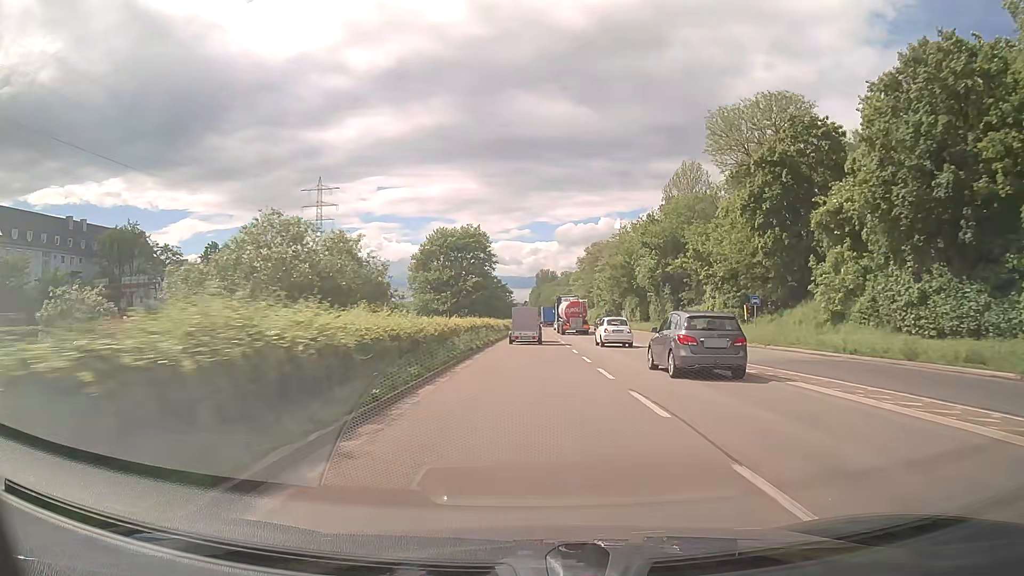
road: trunk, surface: asphalt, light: Day
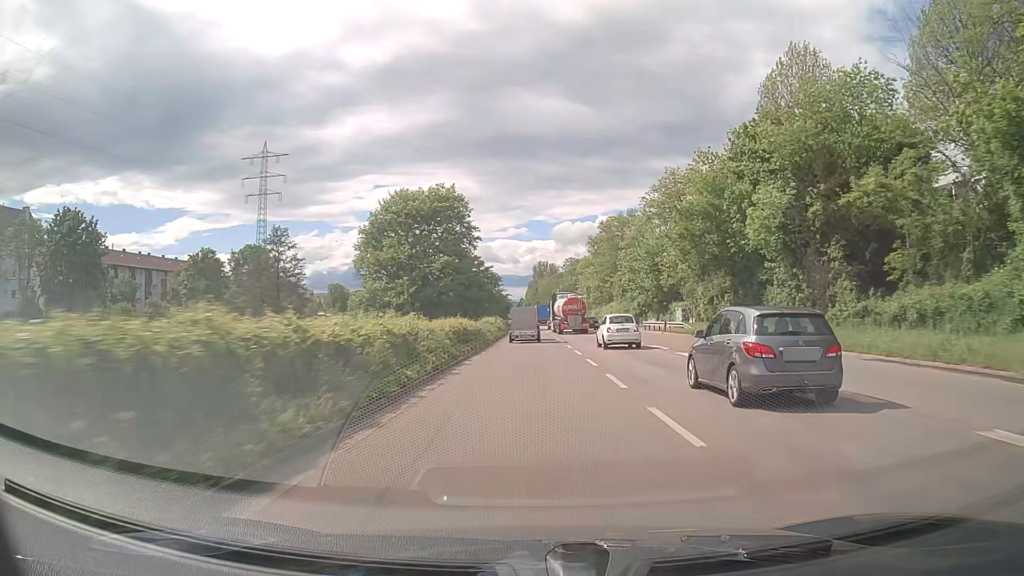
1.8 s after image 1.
(+0.1, +38.4) m; 0°
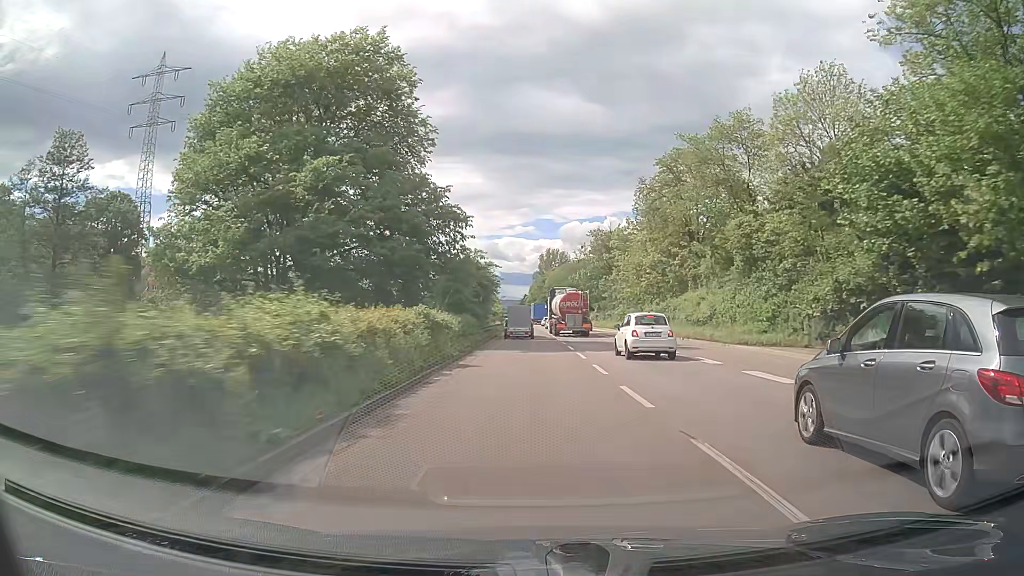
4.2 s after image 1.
(0.0, +51.3) m; 0°
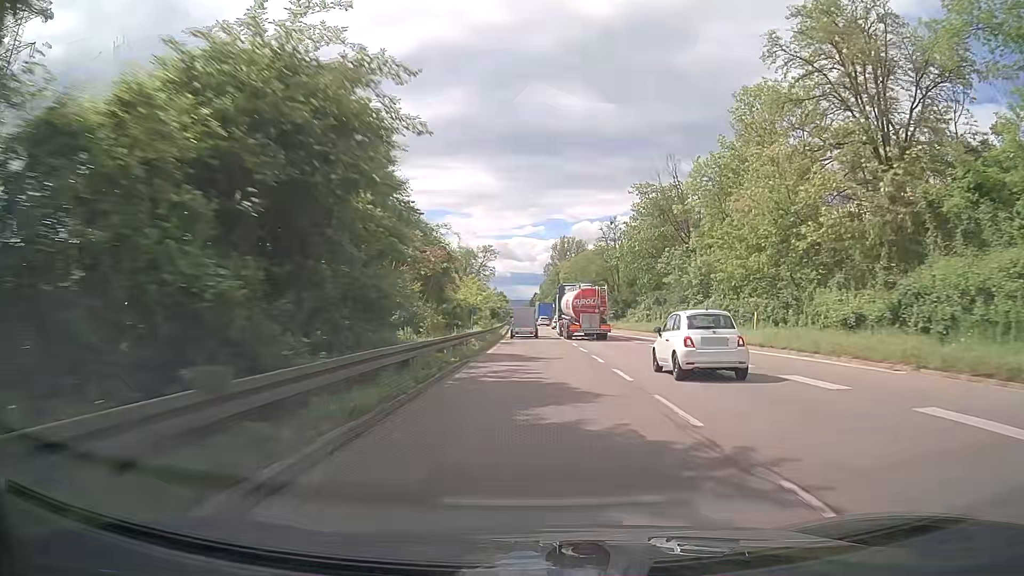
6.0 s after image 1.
(-0.2, +37.9) m; -1°
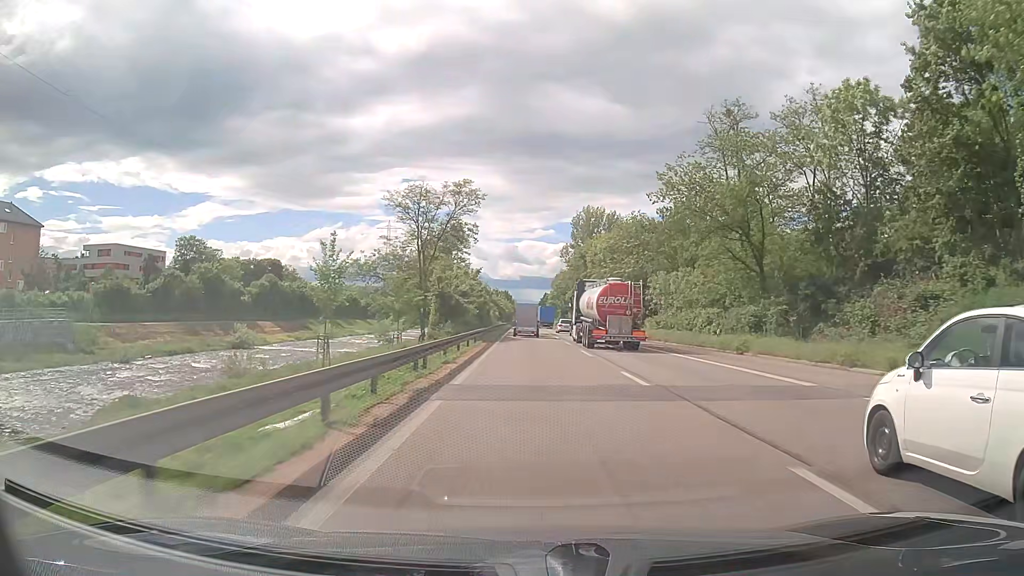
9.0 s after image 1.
(-0.4, +63.0) m; -1°
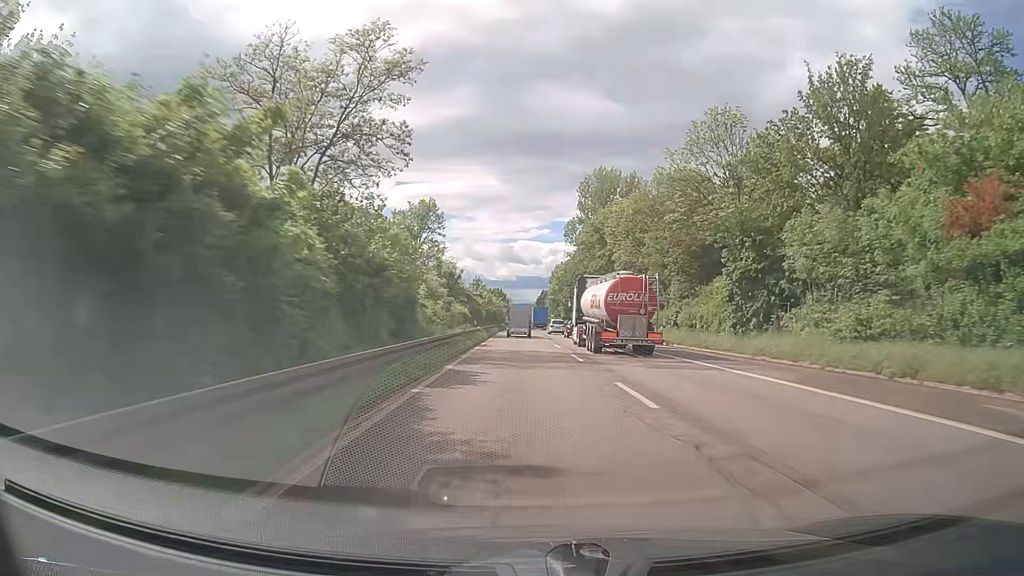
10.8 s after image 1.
(+0.1, +37.6) m; 0°
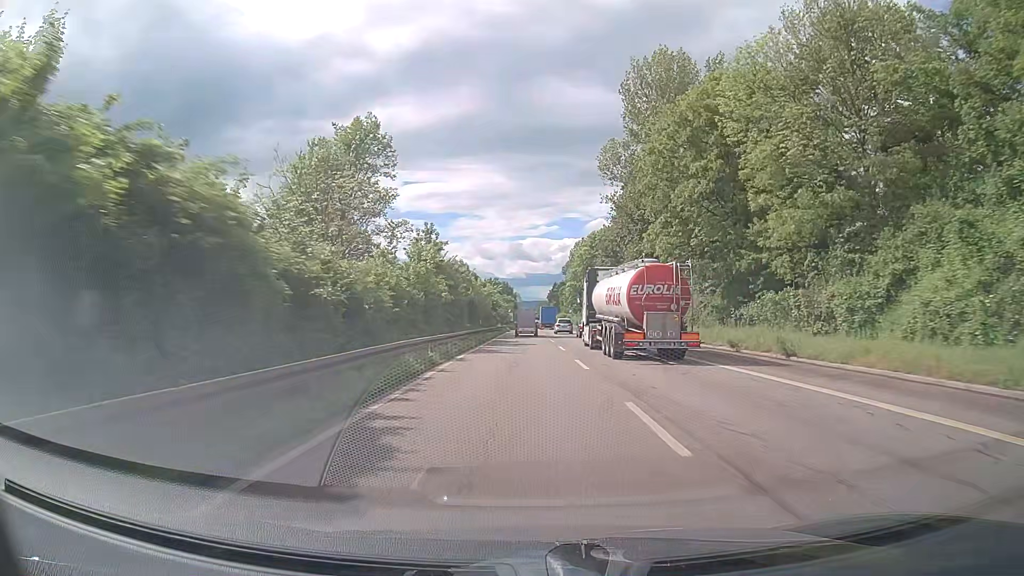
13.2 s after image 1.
(-0.2, +49.7) m; -1°
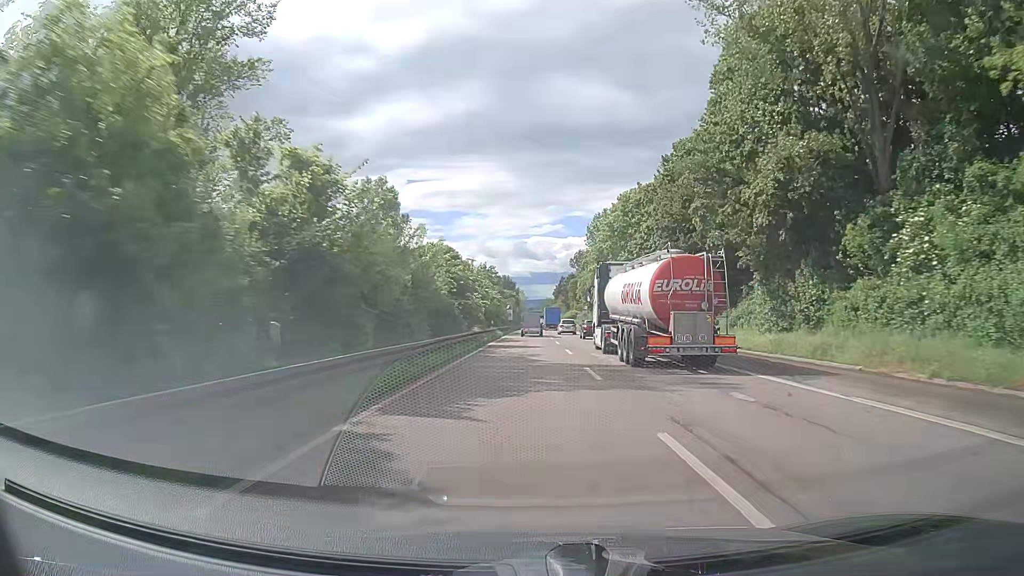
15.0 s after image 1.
(-0.1, +37.1) m; 0°
(0, +10) (0, +20) (0, +30) (0, +40) (0, +50) (0, +60) (0, +70) (0, +80) (0, +90) (0, +100) m
